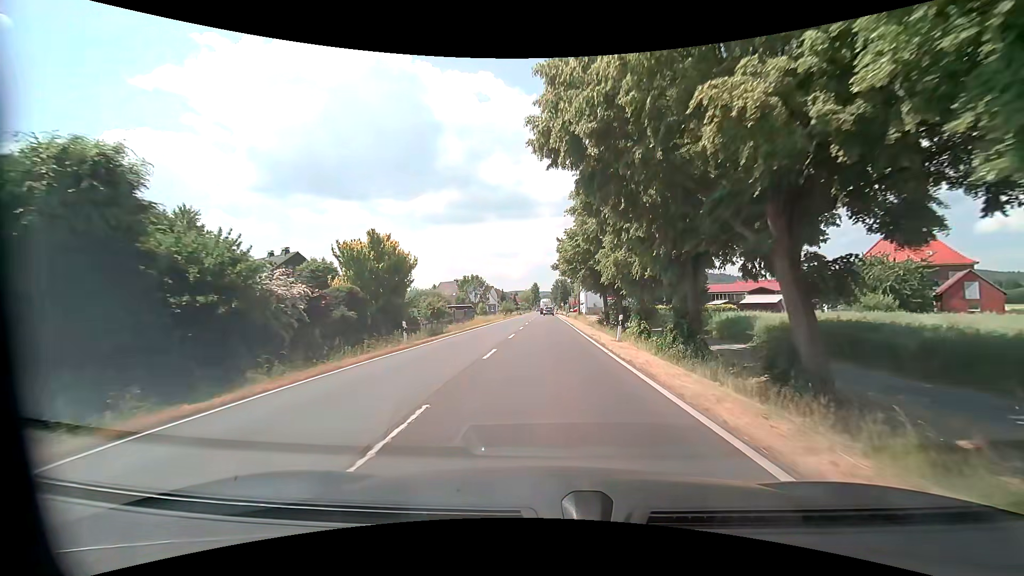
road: primary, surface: asphalt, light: Day
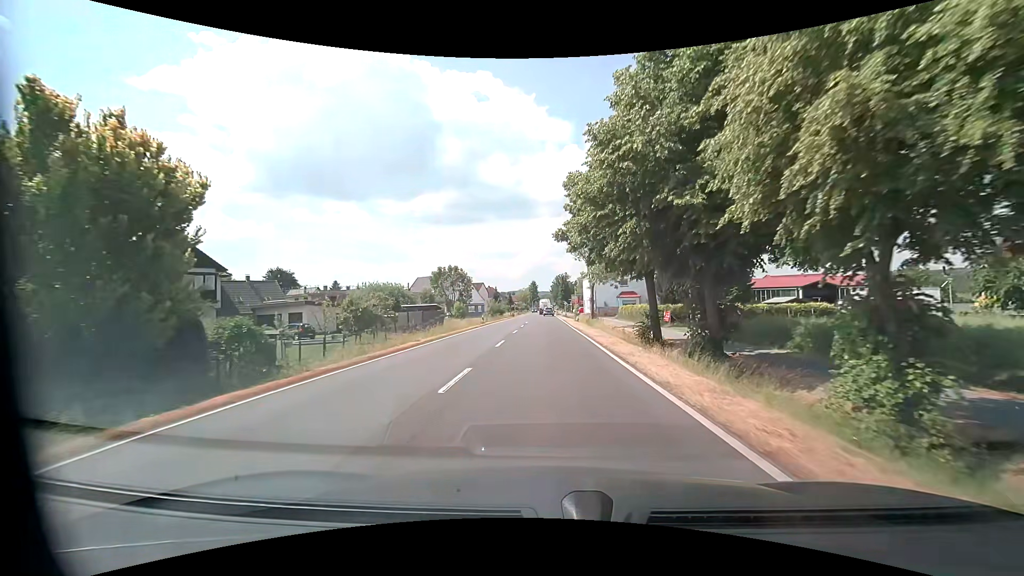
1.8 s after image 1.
(-0.1, +23.4) m; -1°
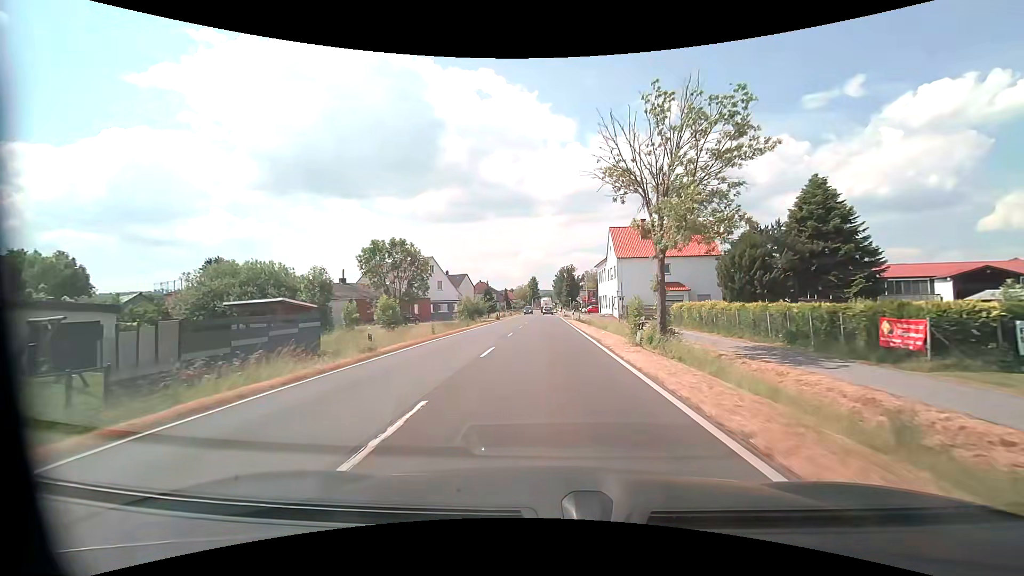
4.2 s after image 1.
(+0.4, +31.2) m; +1°
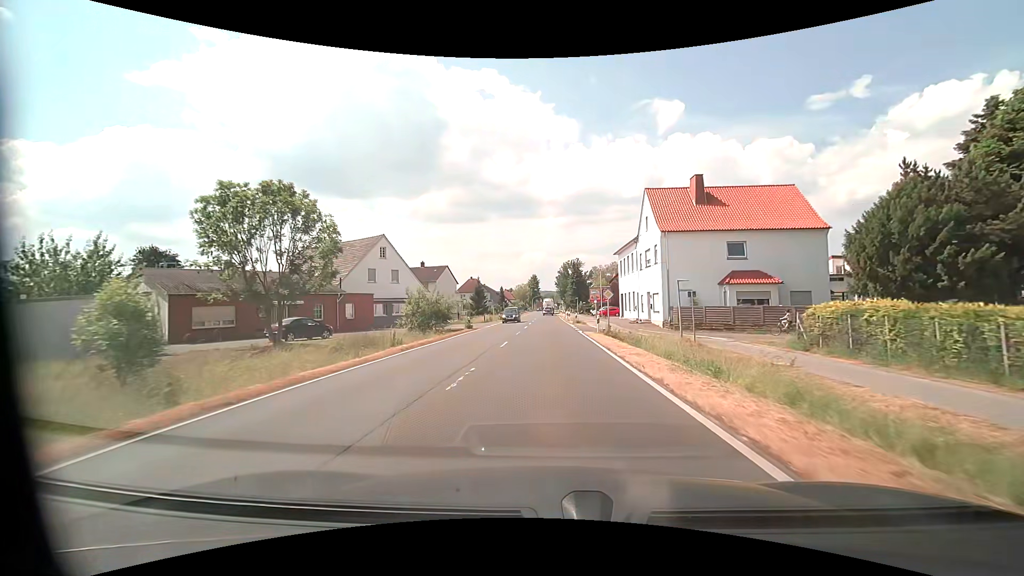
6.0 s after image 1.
(-0.4, +23.4) m; -1°
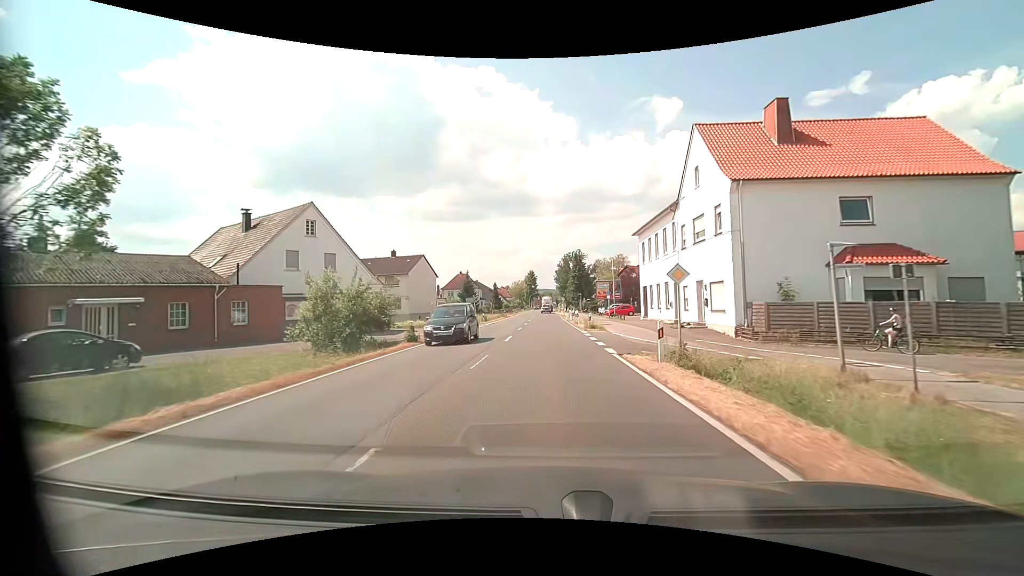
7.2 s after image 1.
(+0.1, +15.6) m; +1°
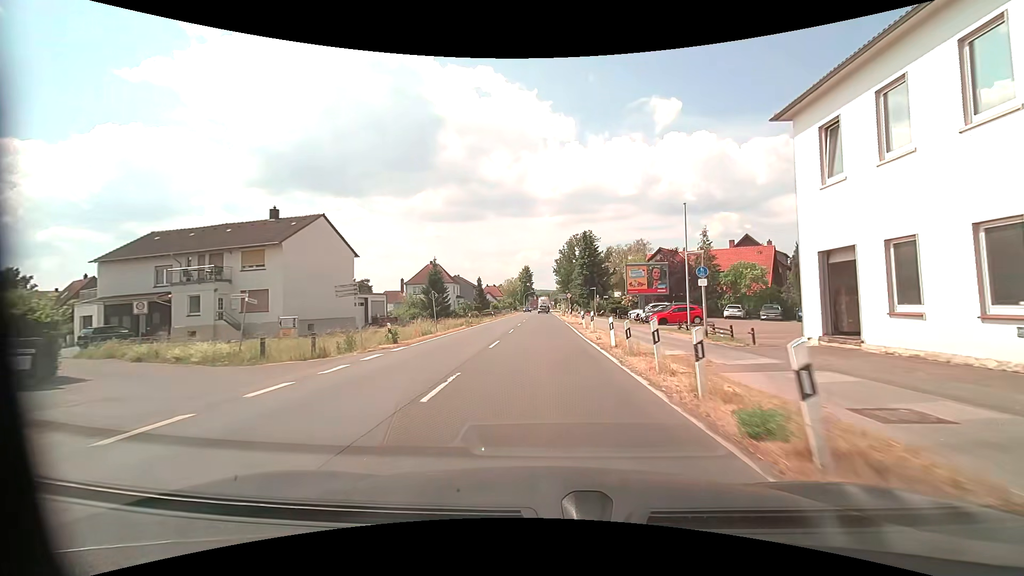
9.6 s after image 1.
(0.0, +31.2) m; 0°
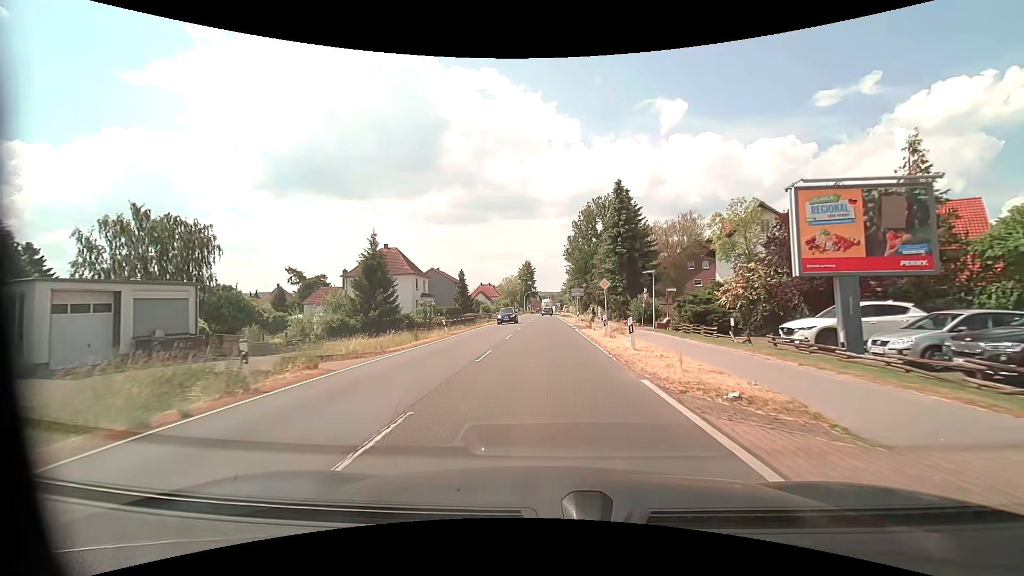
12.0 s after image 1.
(0.0, +31.2) m; 0°
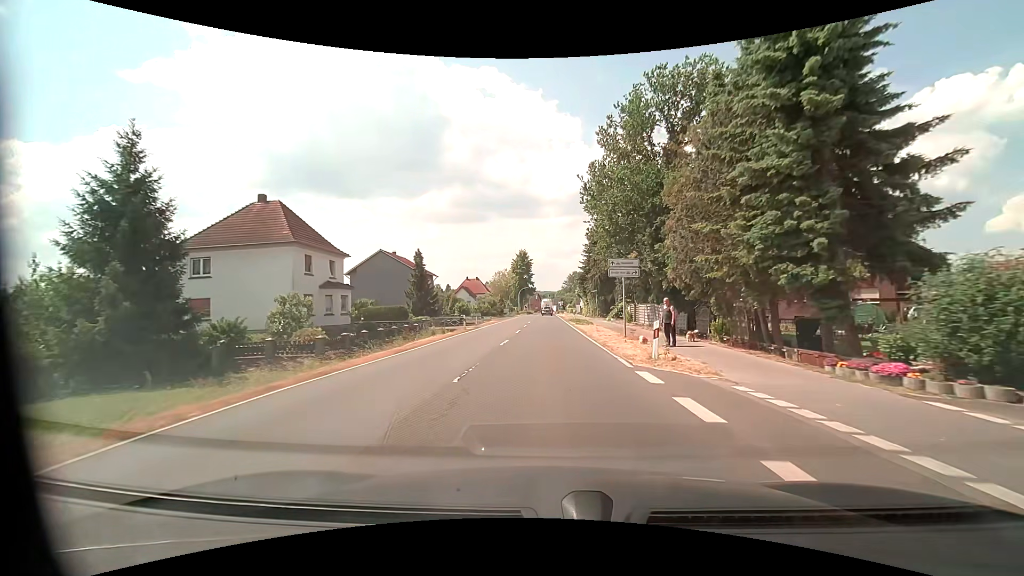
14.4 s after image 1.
(0.0, +31.0) m; 0°
(0, +10) (0, +20) (0, +30) (0, +40) (0, +50) (0, +60) (0, +70) (0, +80) (0, +90) (0, +100) m
